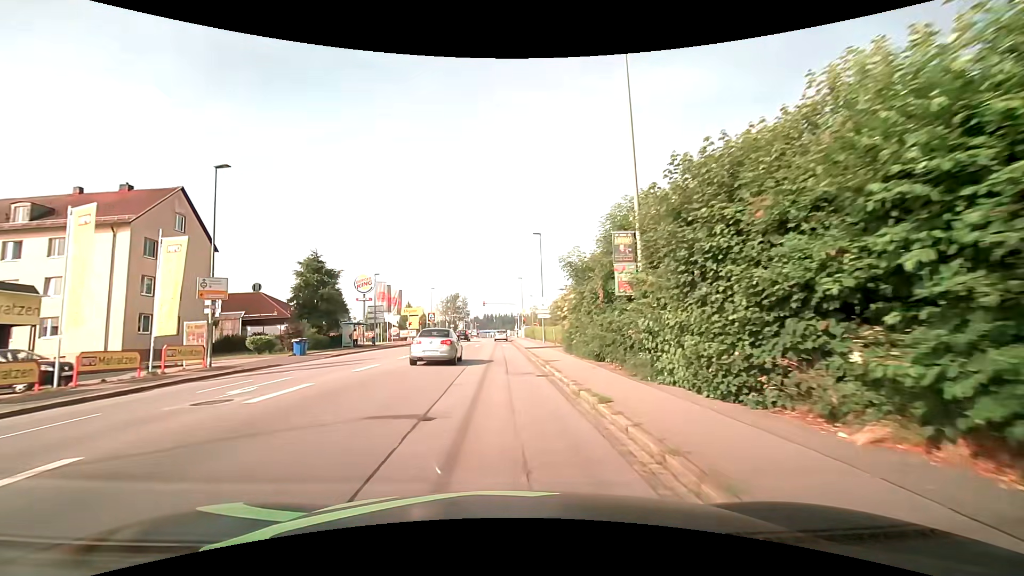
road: tertiary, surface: asphalt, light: Day
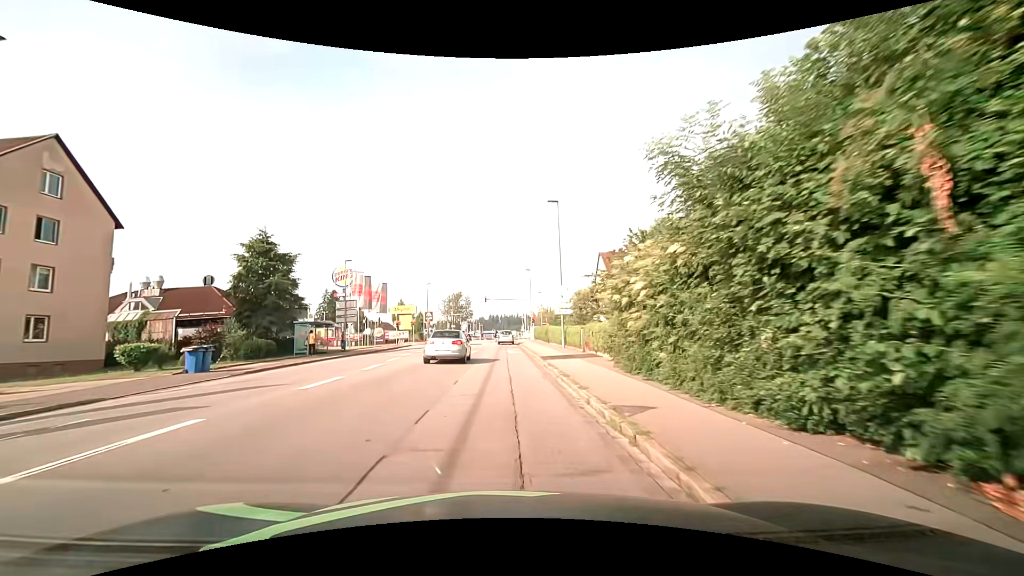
(-0.1, +12.1) m; 0°
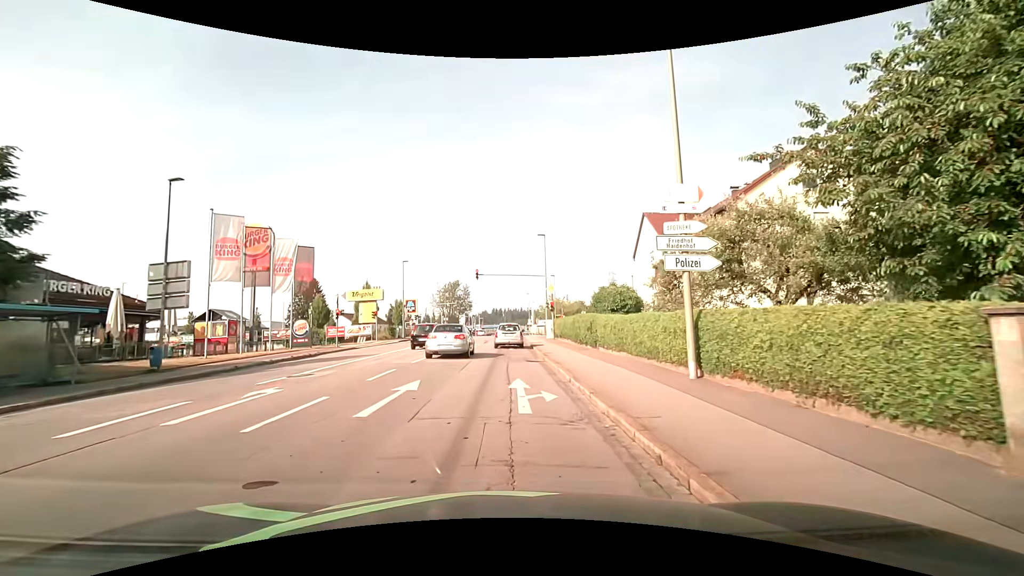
(-0.2, +23.0) m; -2°
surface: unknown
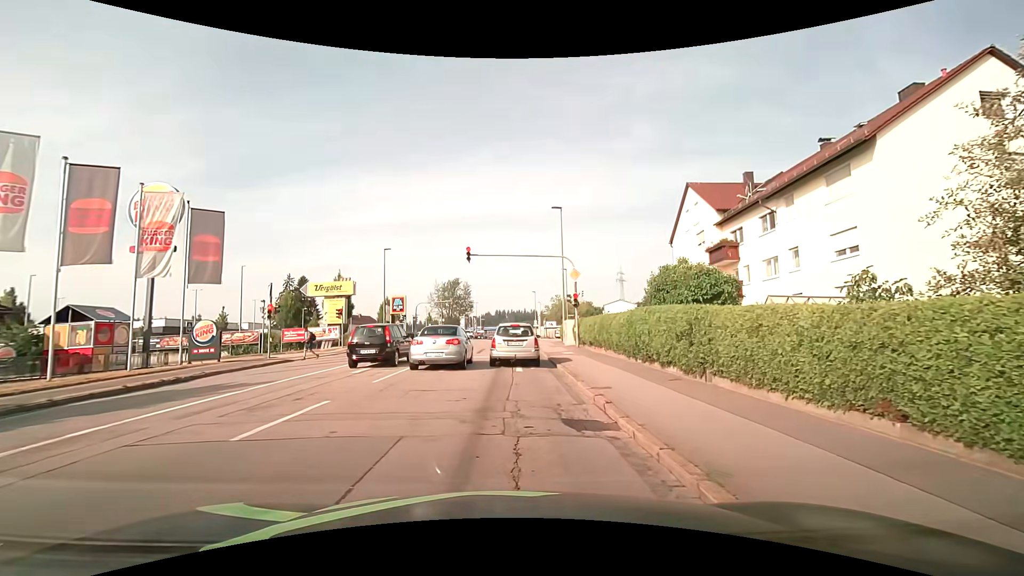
(+0.1, +11.8) m; 0°
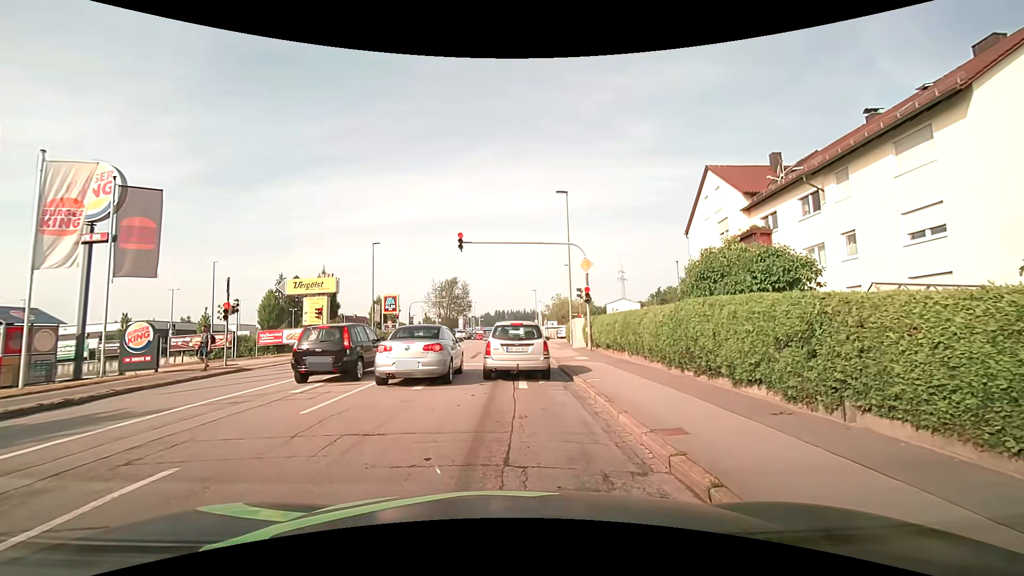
(0.0, +4.2) m; +1°
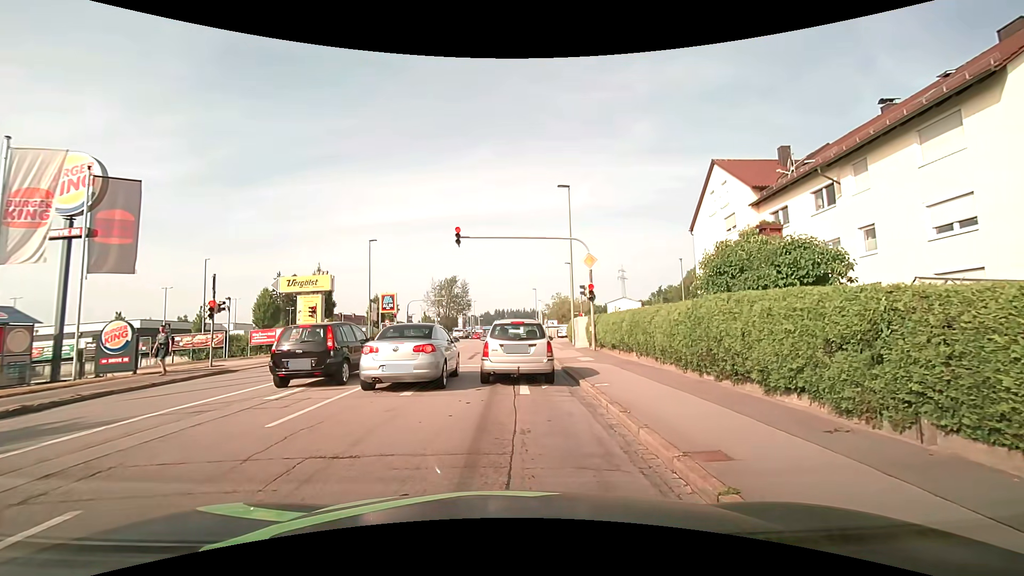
(0.0, +1.1) m; 0°
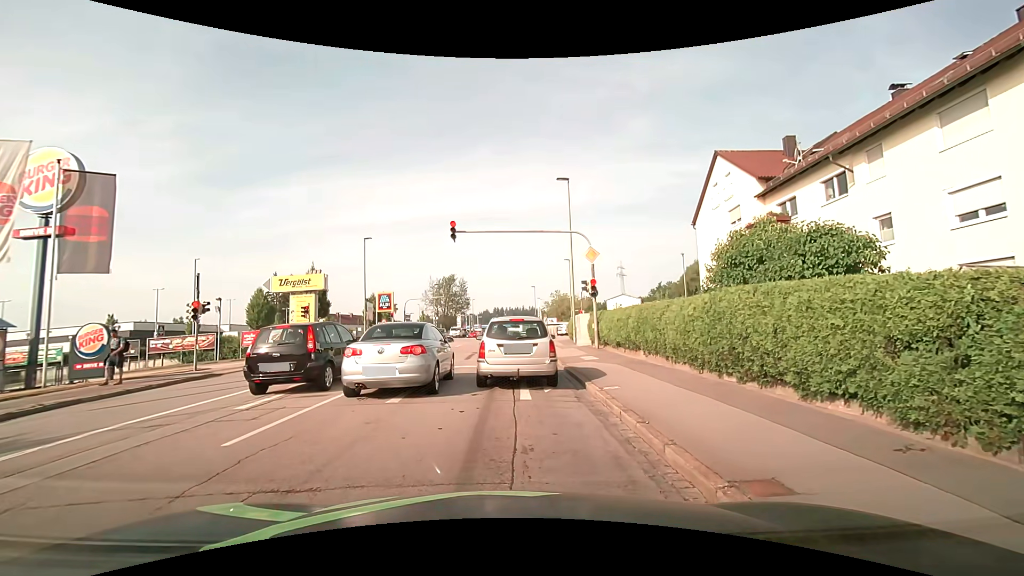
(0.0, +1.0) m; -1°
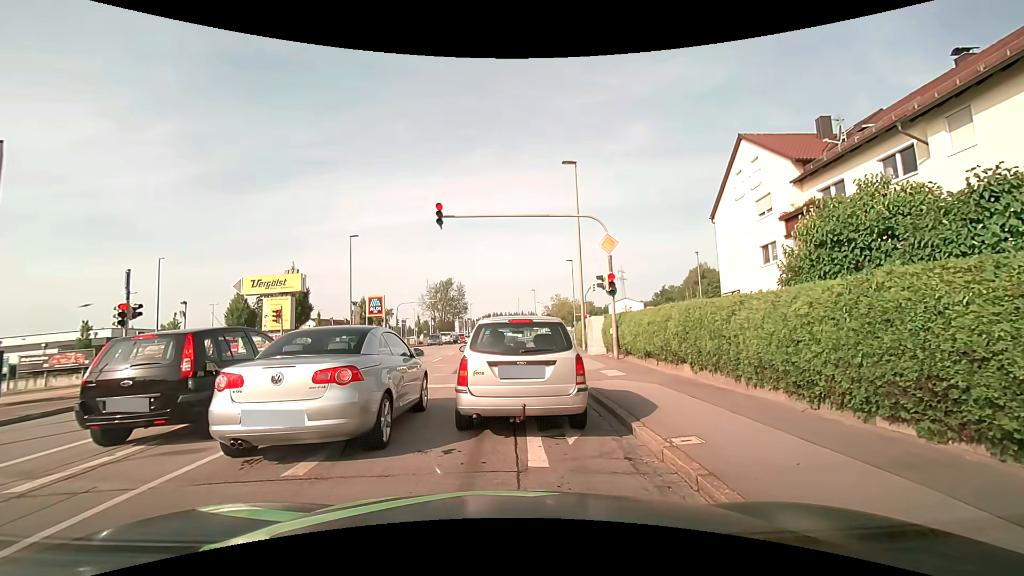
(0.0, +4.0) m; 0°
(0, +10) (0, +20) (0, +30) (0, +40) (+1, +50) (+1, +60) (+1, +70) (+1, +80) (+1, +90) (+1, +100) m
